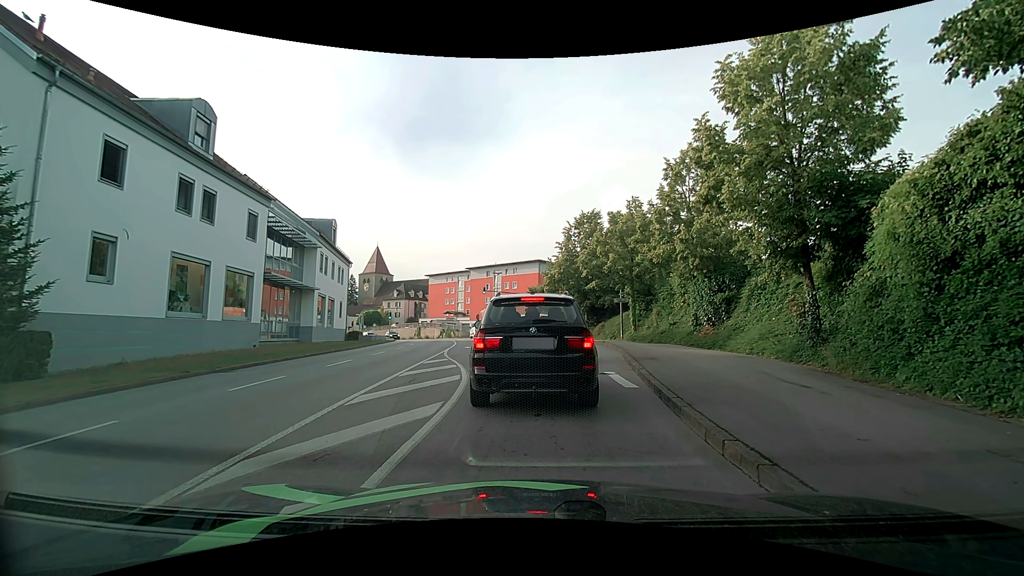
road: tertiary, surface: asphalt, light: Day
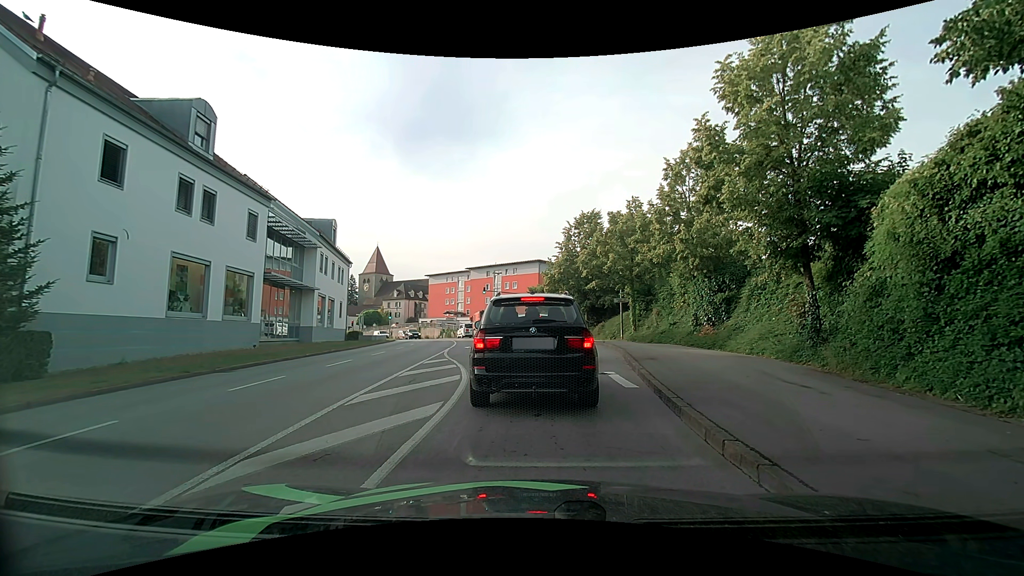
(0.0, 0.0) m; 0°
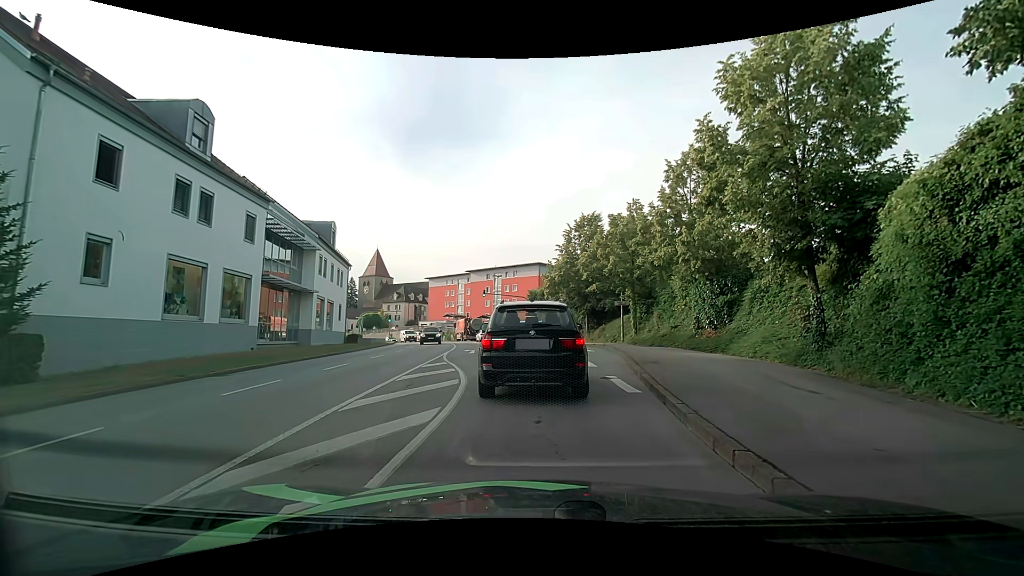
(0.0, +0.2) m; 0°
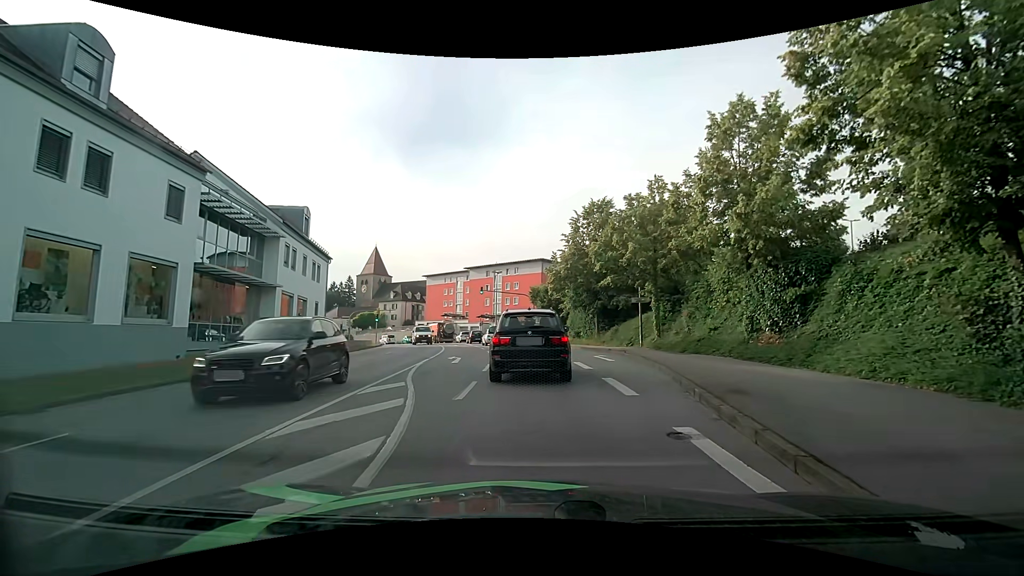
(+0.1, +6.3) m; +1°
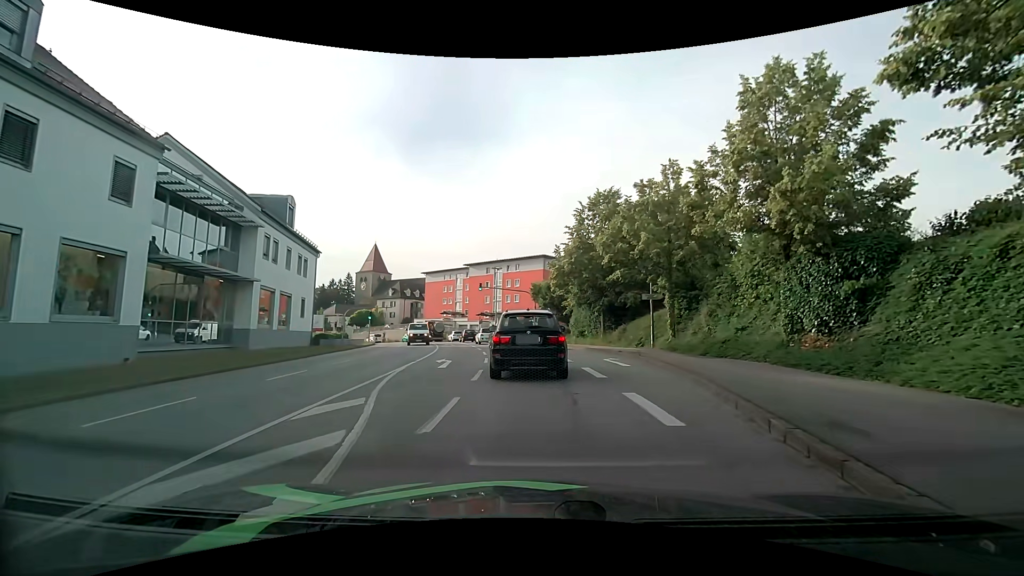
(0.0, +2.9) m; -1°
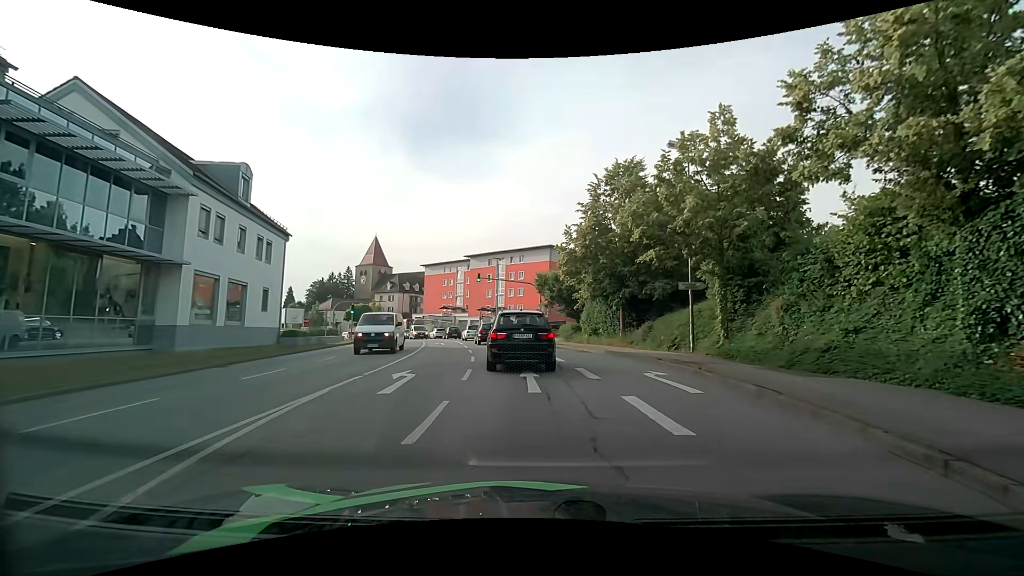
(+0.1, +6.7) m; +1°
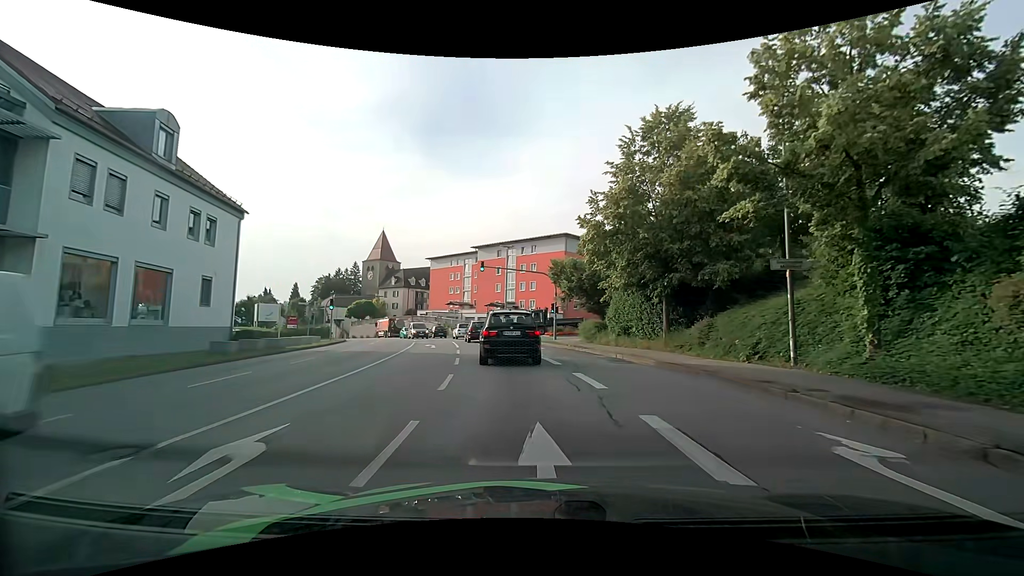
(-0.1, +8.0) m; -1°
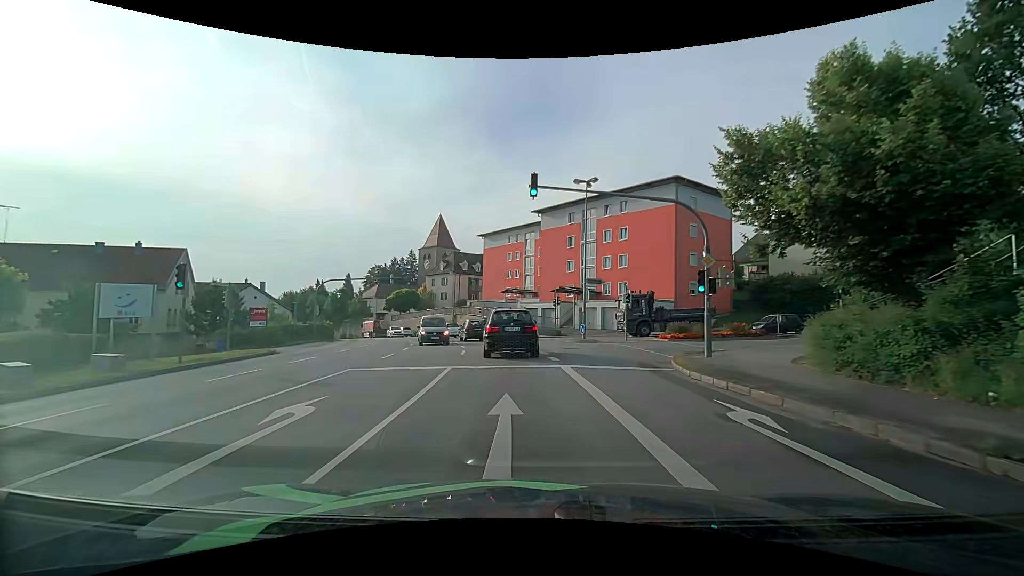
(-1.8, +24.2) m; -7°
(0, +10) (-1, +20) (-3, +30) (-5, +40) (-9, +49) (-13, +58) (-17, +67) (-22, +76) (-27, +84) (-33, +92) m
